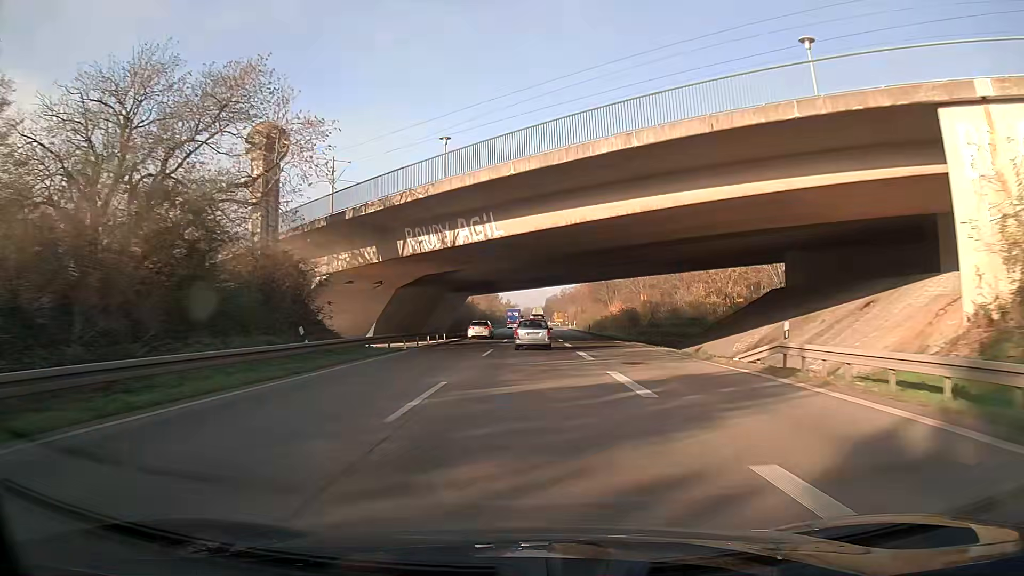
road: trunk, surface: asphalt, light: Day
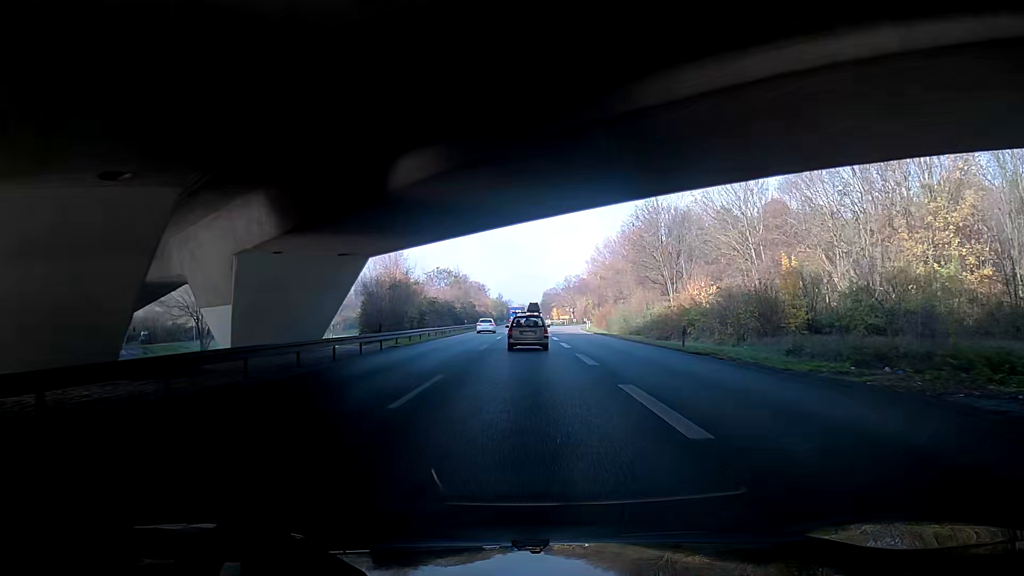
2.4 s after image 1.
(0.0, +52.7) m; 0°
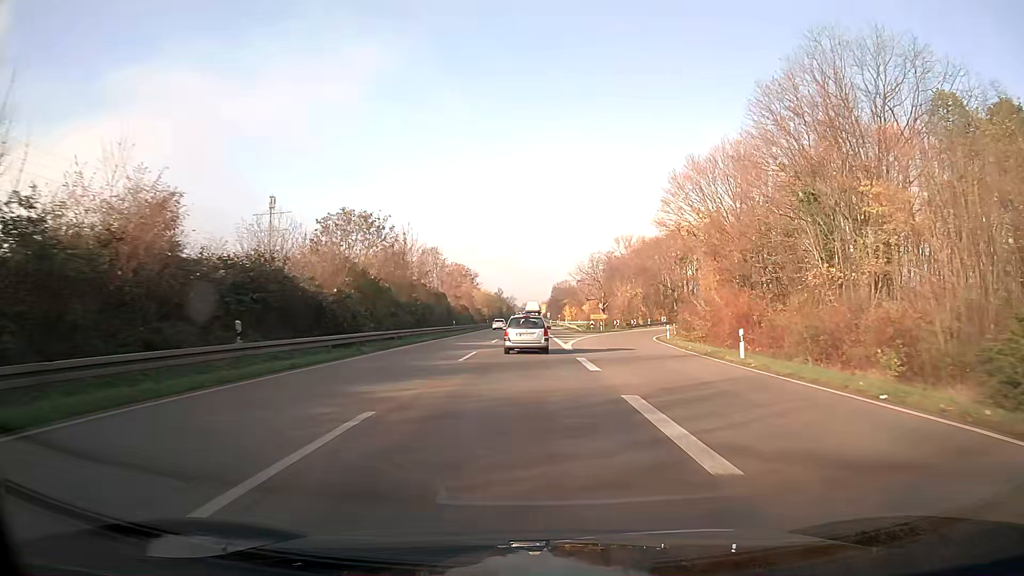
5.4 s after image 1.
(-0.3, +61.7) m; 0°
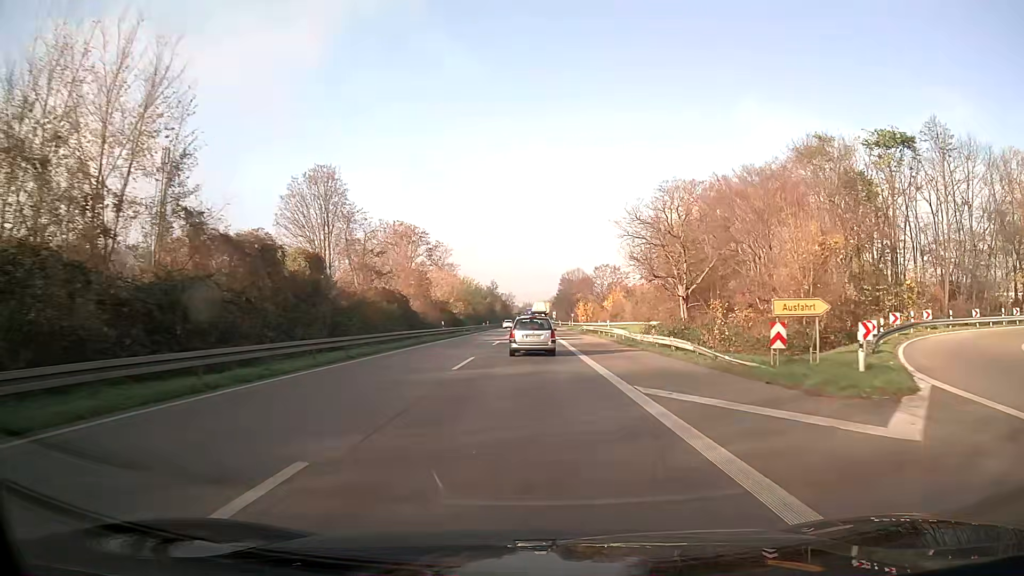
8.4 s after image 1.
(-0.1, +58.5) m; 0°
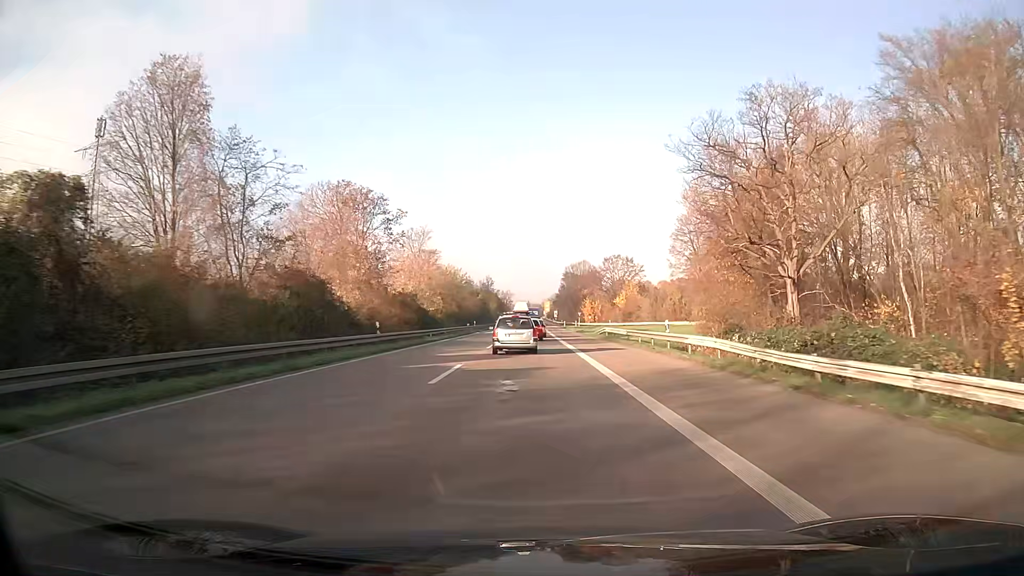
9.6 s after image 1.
(0.0, +22.9) m; 0°
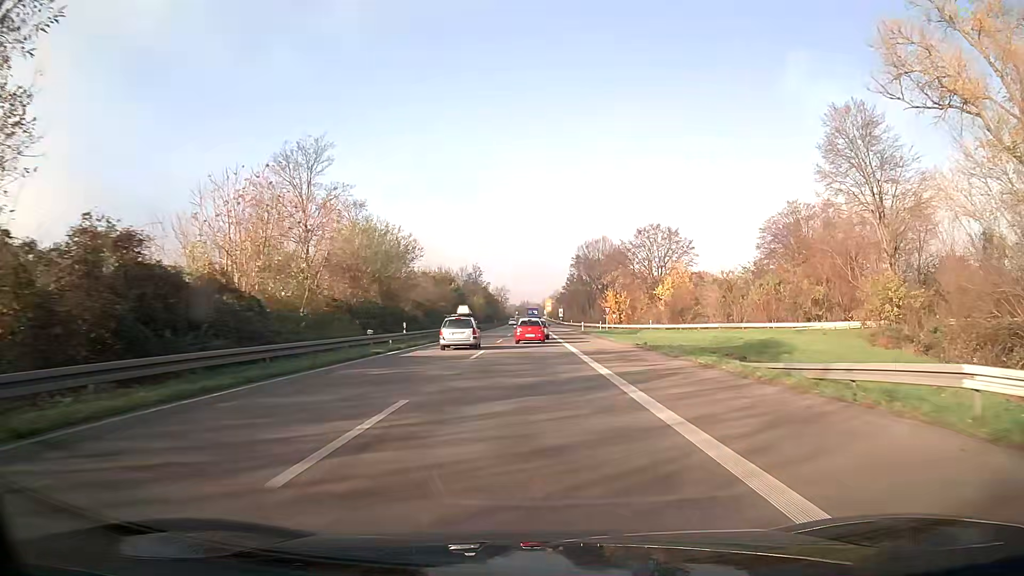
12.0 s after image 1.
(0.0, +45.8) m; 0°
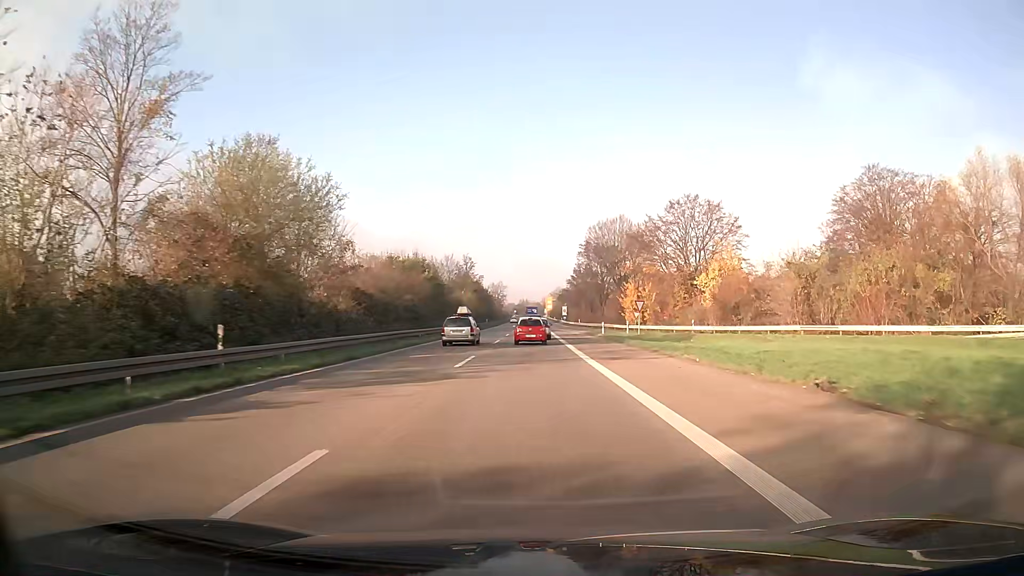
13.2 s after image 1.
(0.0, +22.9) m; 0°
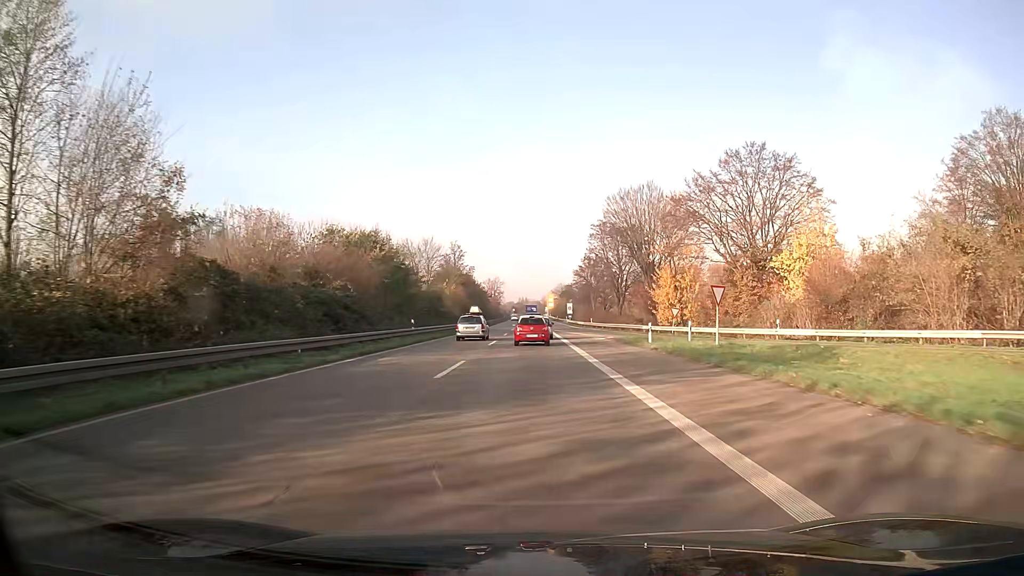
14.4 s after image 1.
(+0.1, +22.5) m; 0°
